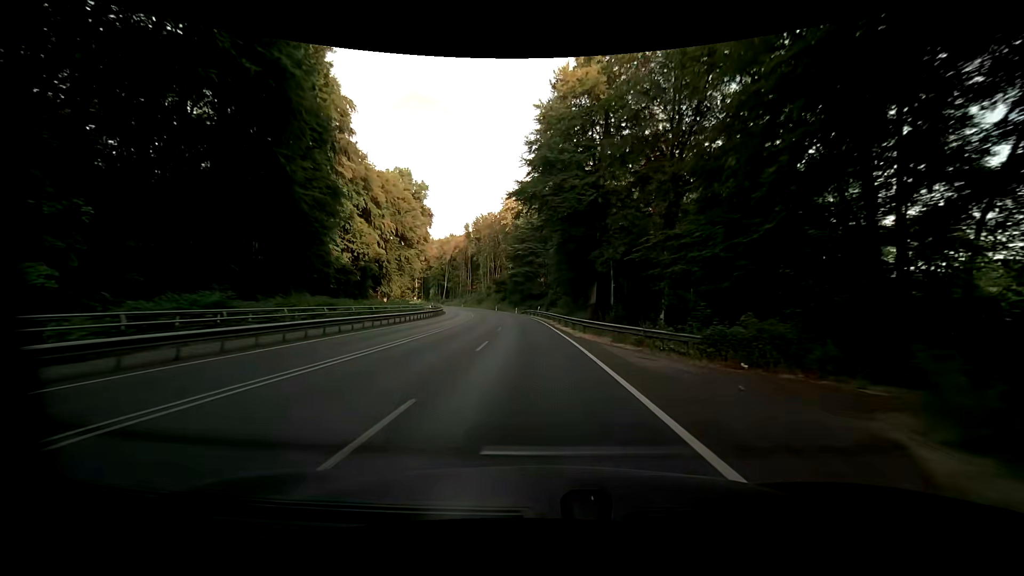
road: primary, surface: asphalt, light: Day
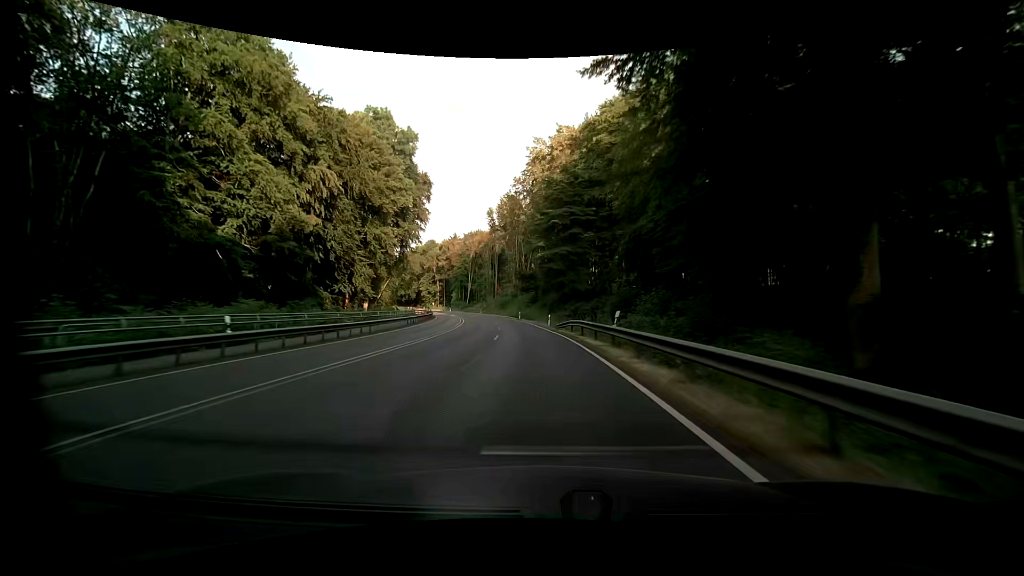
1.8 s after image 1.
(-1.7, +41.0) m; -5°
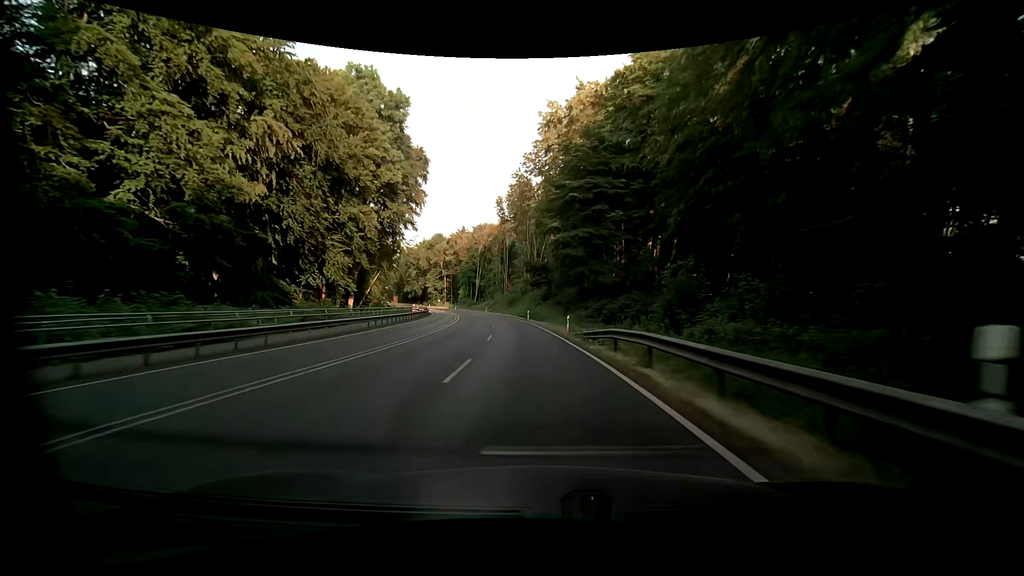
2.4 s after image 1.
(-0.2, +13.3) m; -1°
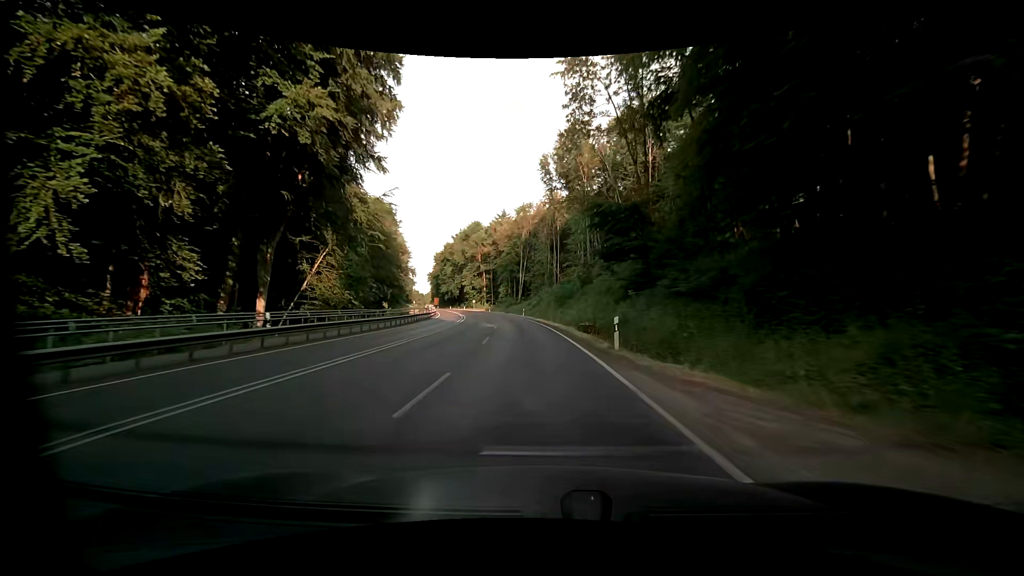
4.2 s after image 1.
(-2.0, +39.2) m; -6°
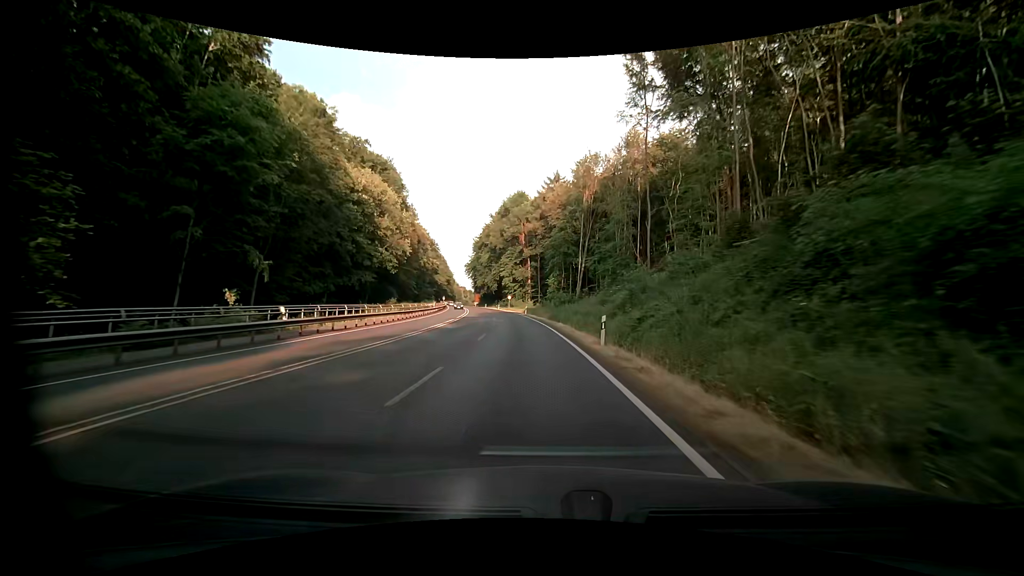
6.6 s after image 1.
(-2.7, +47.3) m; -6°
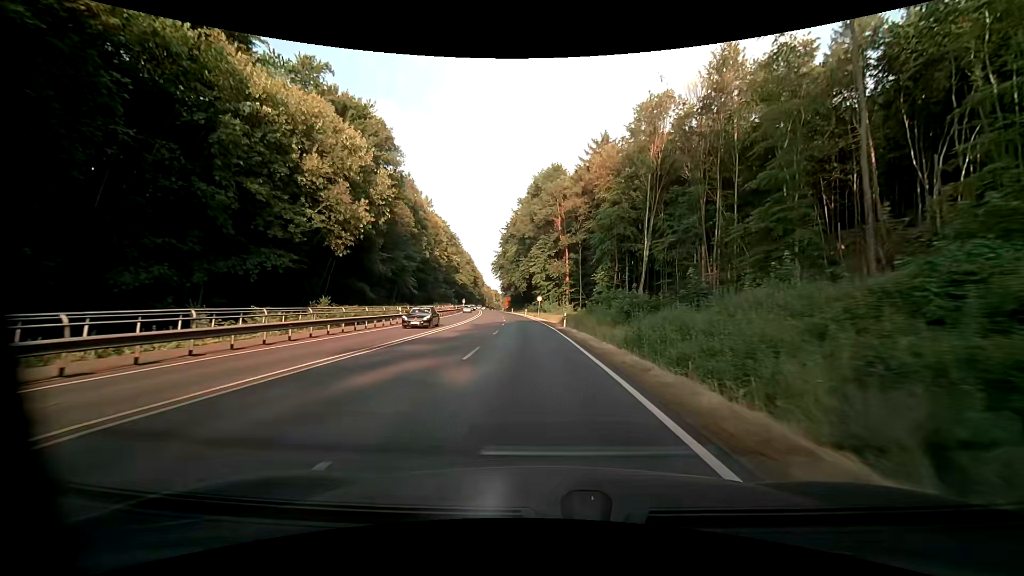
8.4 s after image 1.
(-1.3, +30.2) m; -5°
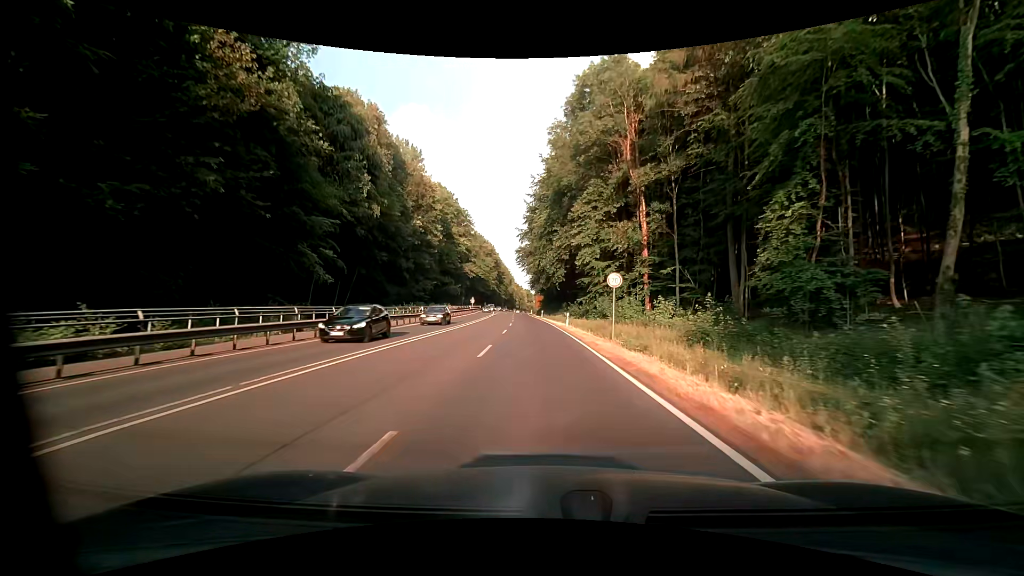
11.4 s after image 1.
(-1.9, +47.1) m; -4°
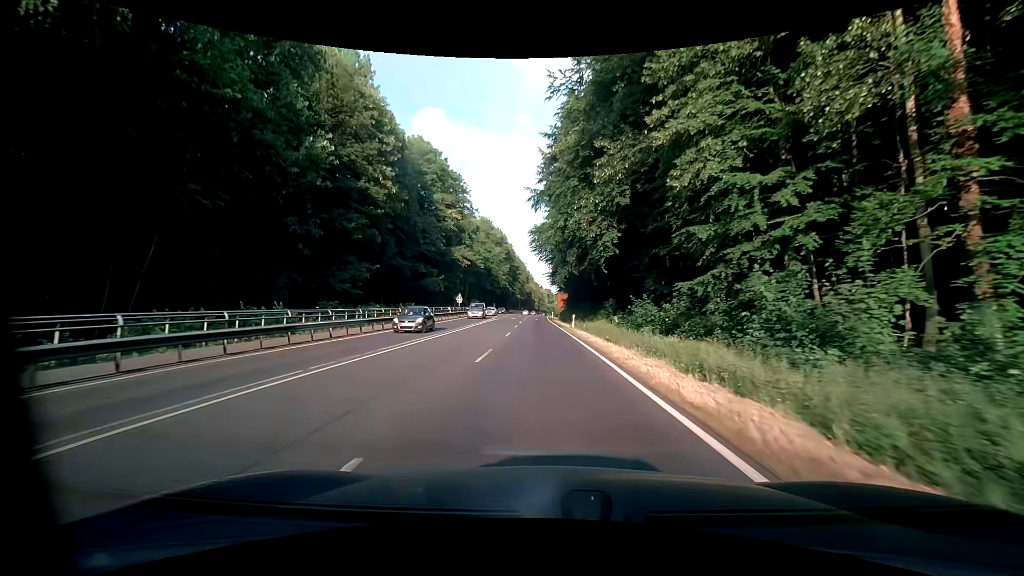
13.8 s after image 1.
(-0.9, +37.3) m; -2°
(0, +10) (0, +20) (0, +30) (-1, +40) (-1, +50) (-1, +60) (-1, +70) (-1, +80) (-1, +90) (-1, +100) m
